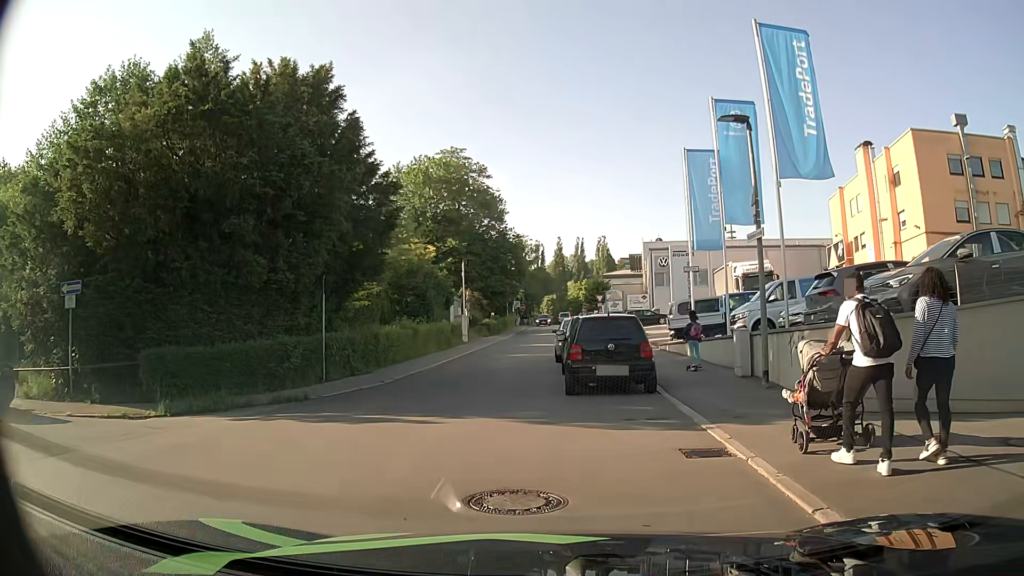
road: residential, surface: asphalt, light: Day
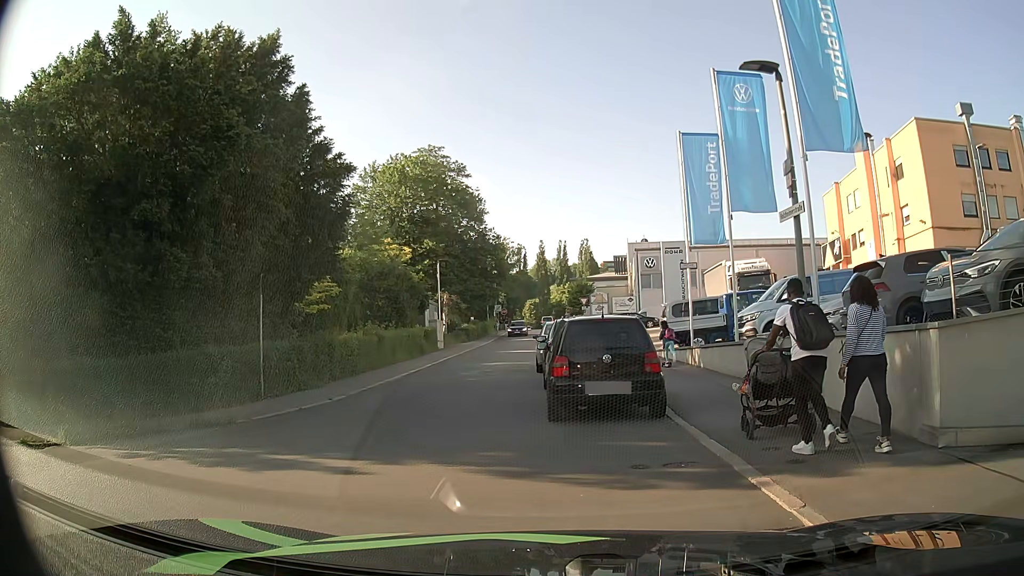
(0.0, +2.7) m; +2°
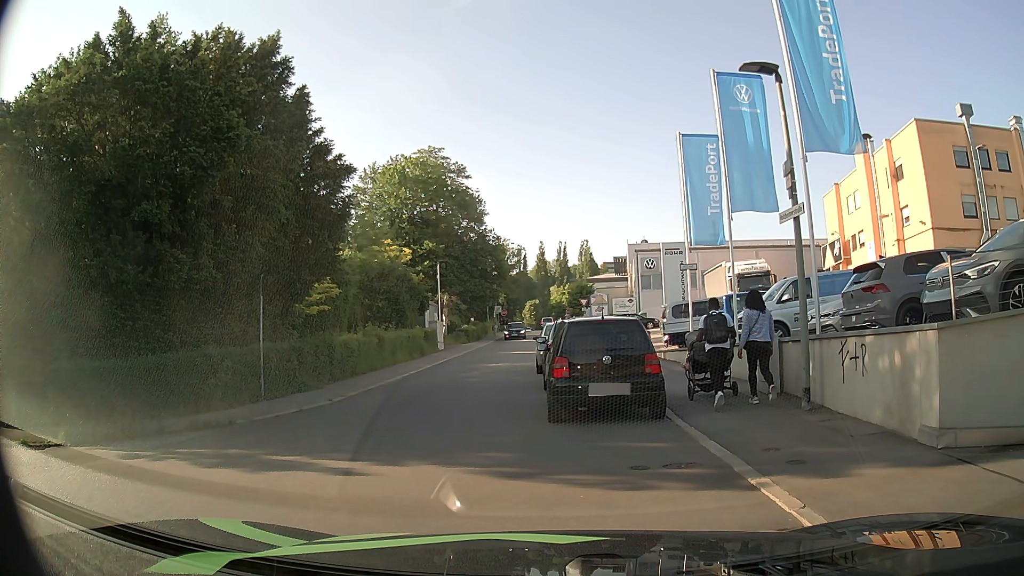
(0.0, +0.1) m; 0°
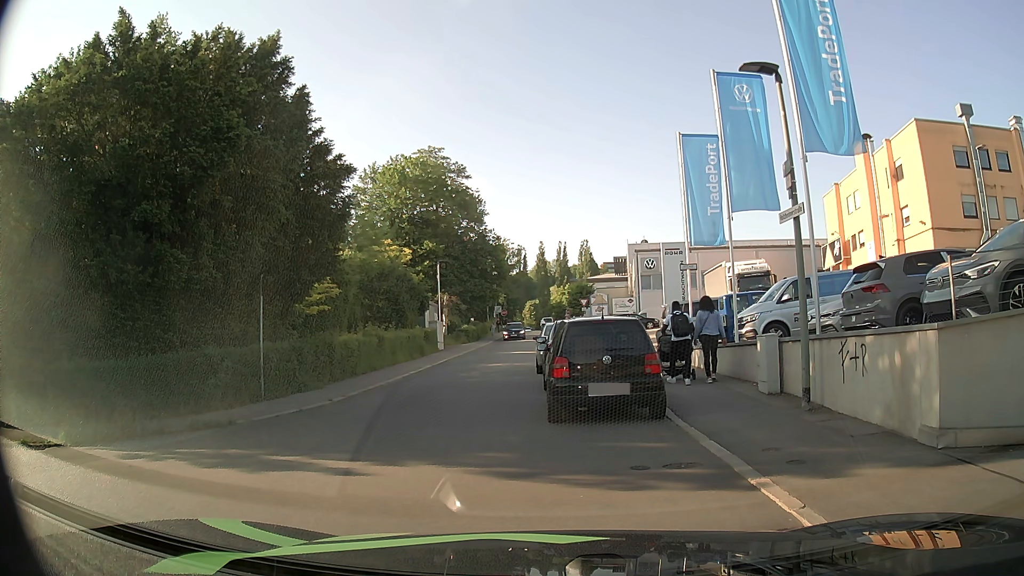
(0.0, 0.0) m; 0°
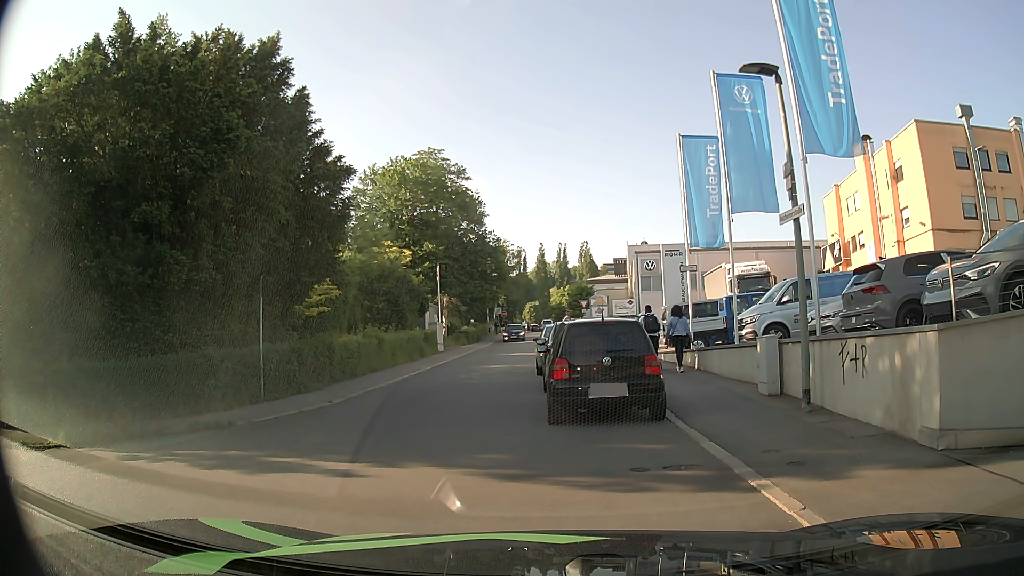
(0.0, 0.0) m; 0°
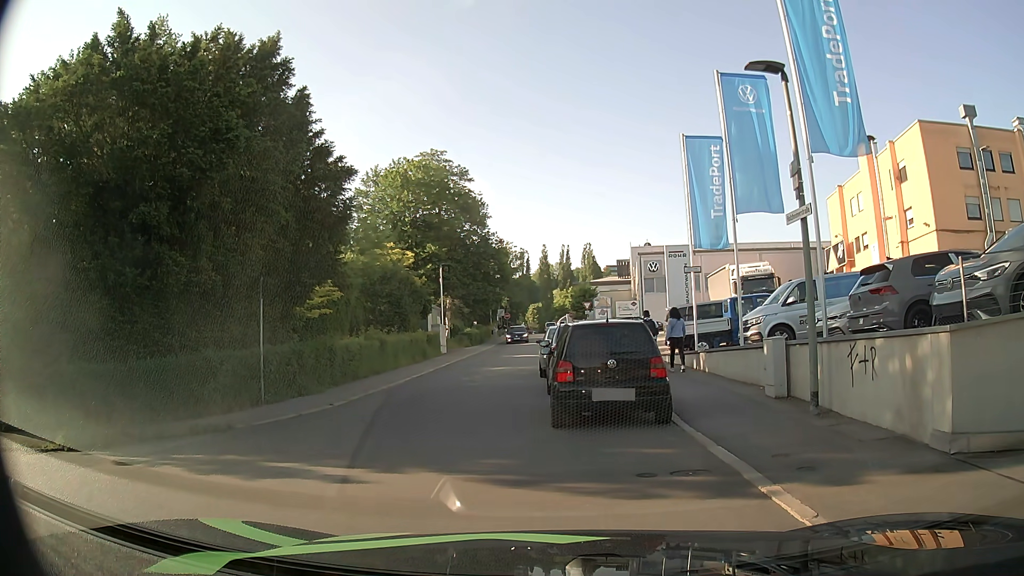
(0.0, +0.1) m; 0°
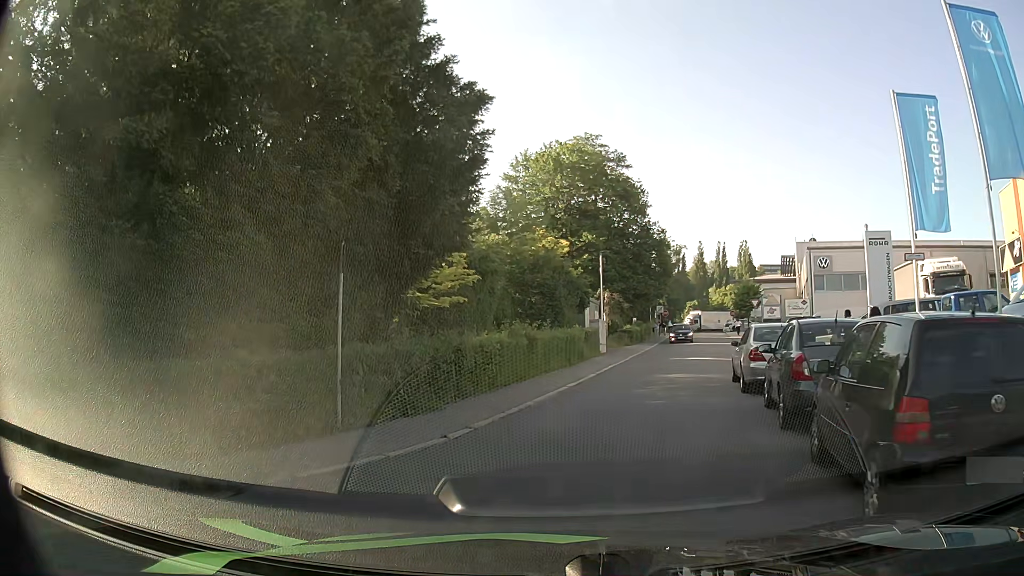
(-0.9, +5.2) m; -15°
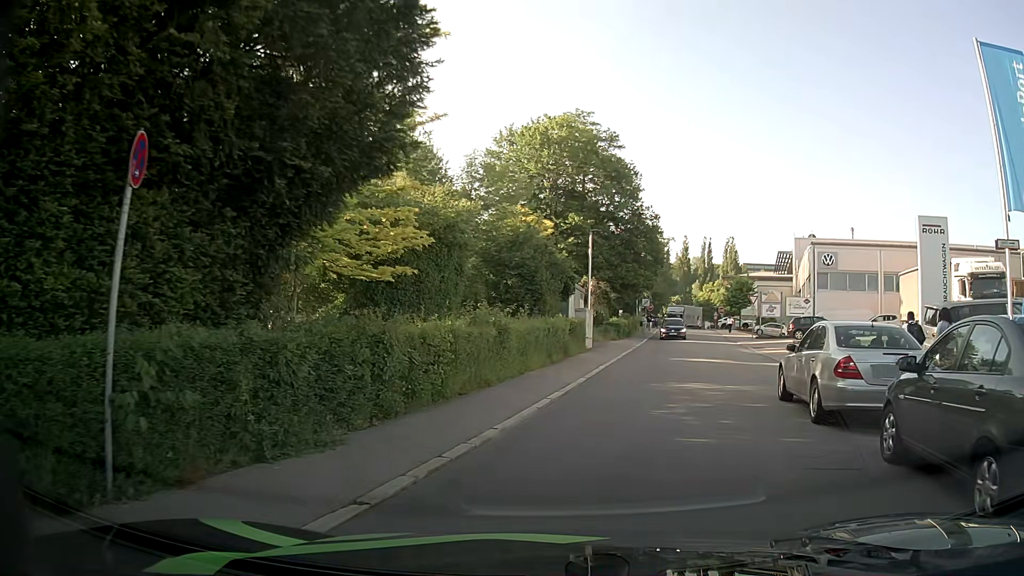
(0.0, +5.1) m; +2°
(+1, +10) (+4, +19) (+7, +29) (+10, +39) (+12, +48) (+14, +58) (+16, +68) (+18, +78) (+20, +88) (+24, +96) m
